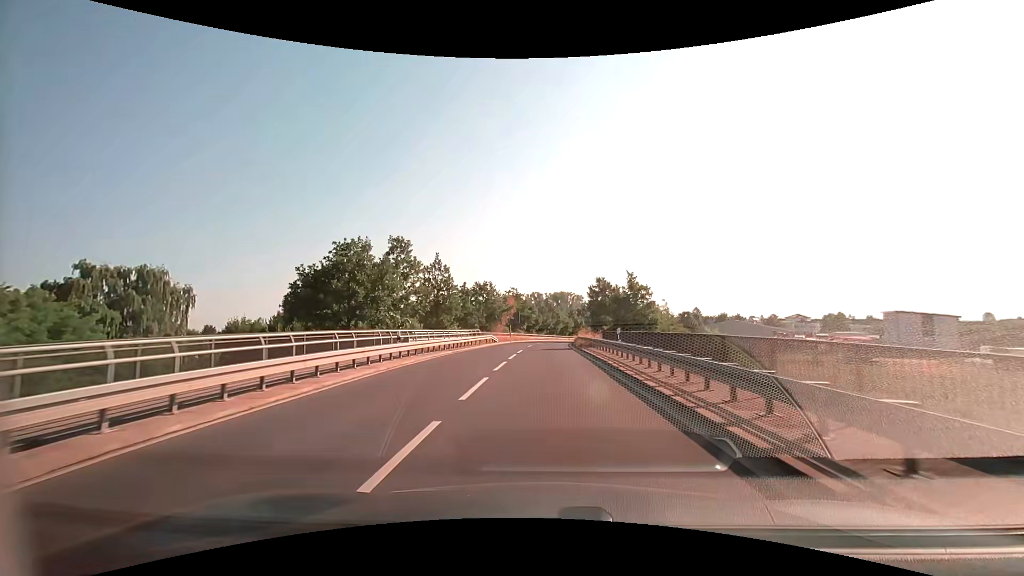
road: tertiary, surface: asphalt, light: Day
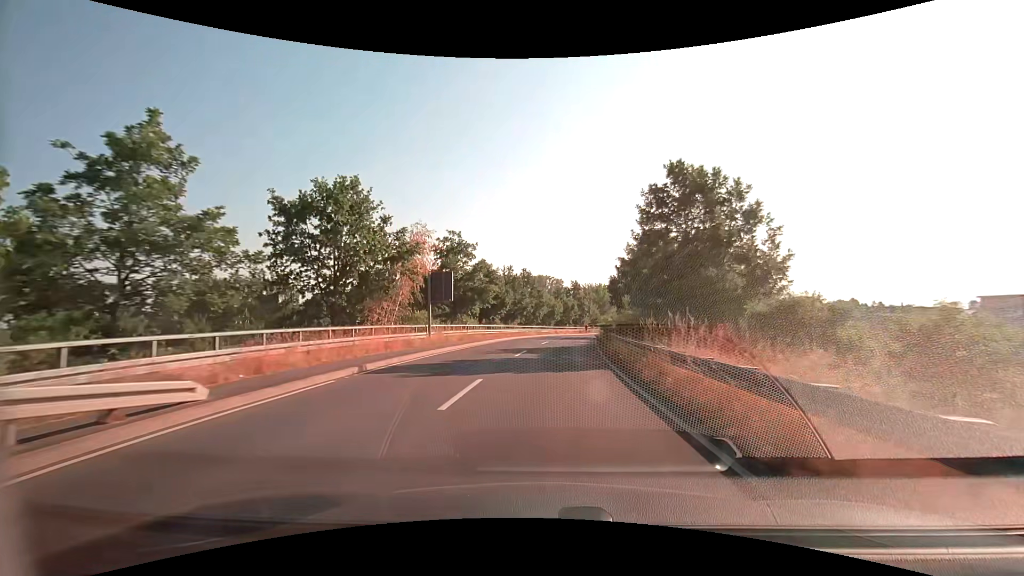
(+0.2, +44.2) m; +2°
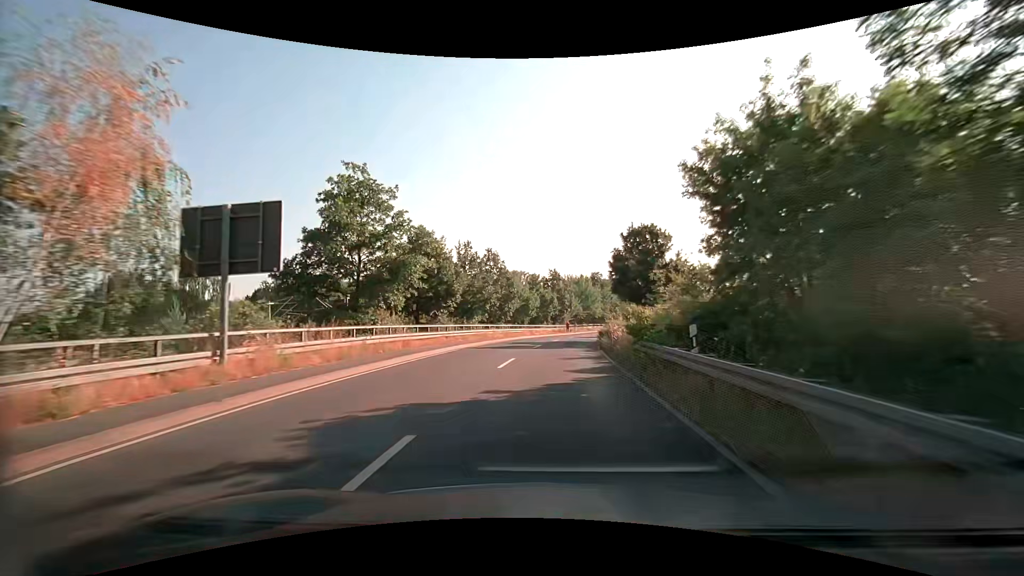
(+0.4, +17.7) m; +3°
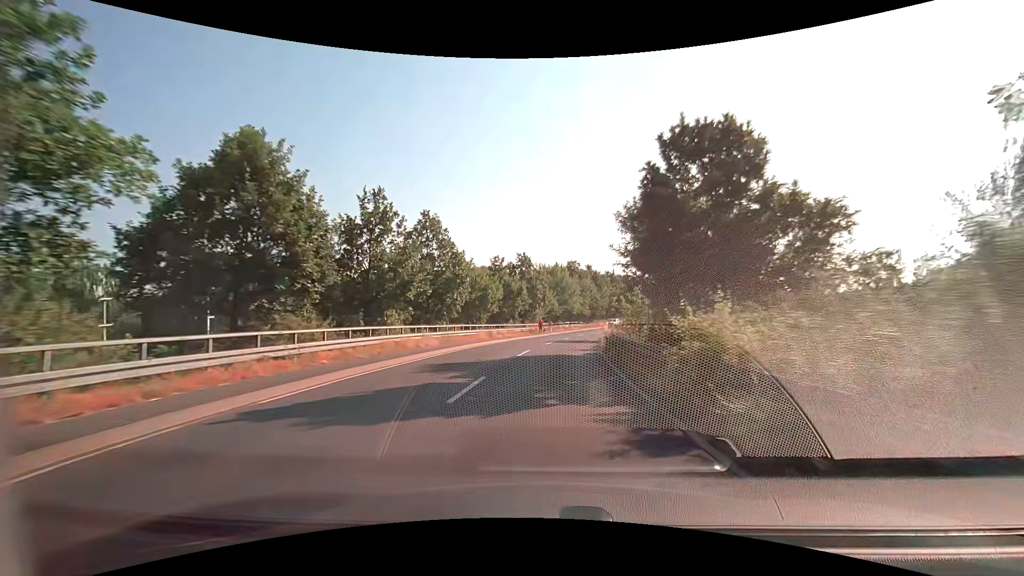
(+0.5, +17.8) m; +3°
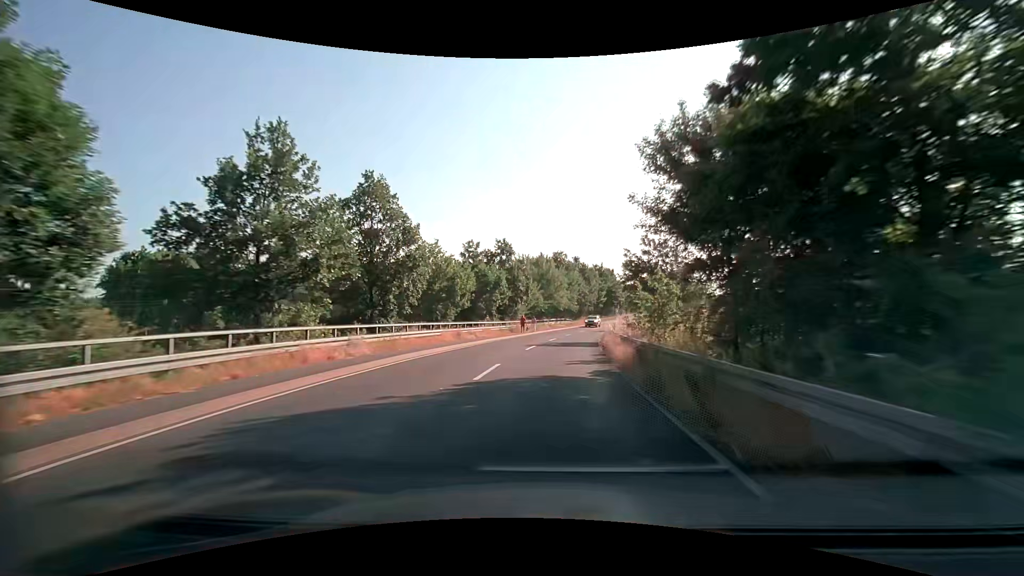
(+0.2, +9.0) m; +2°
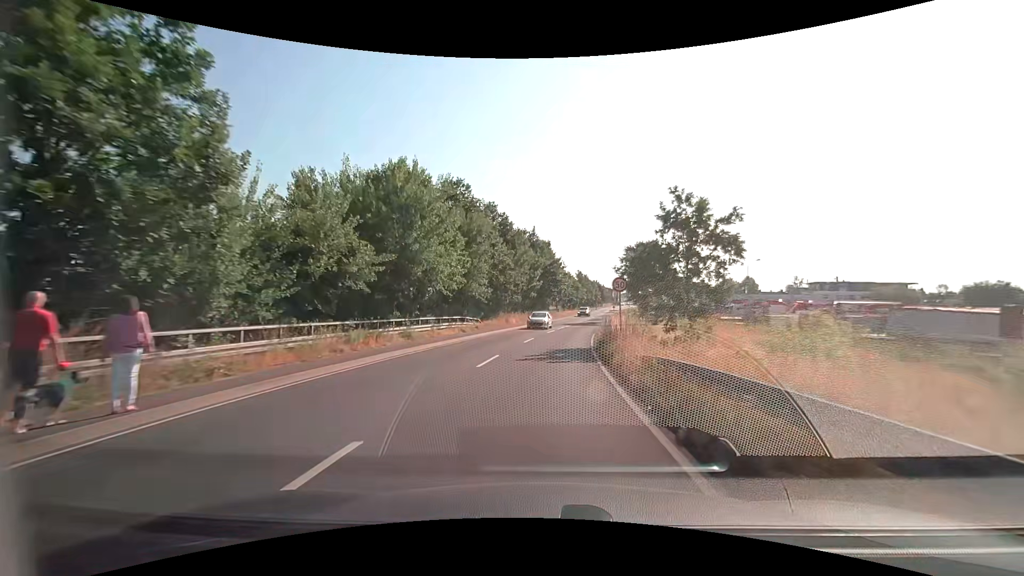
(+3.9, +45.7) m; +9°
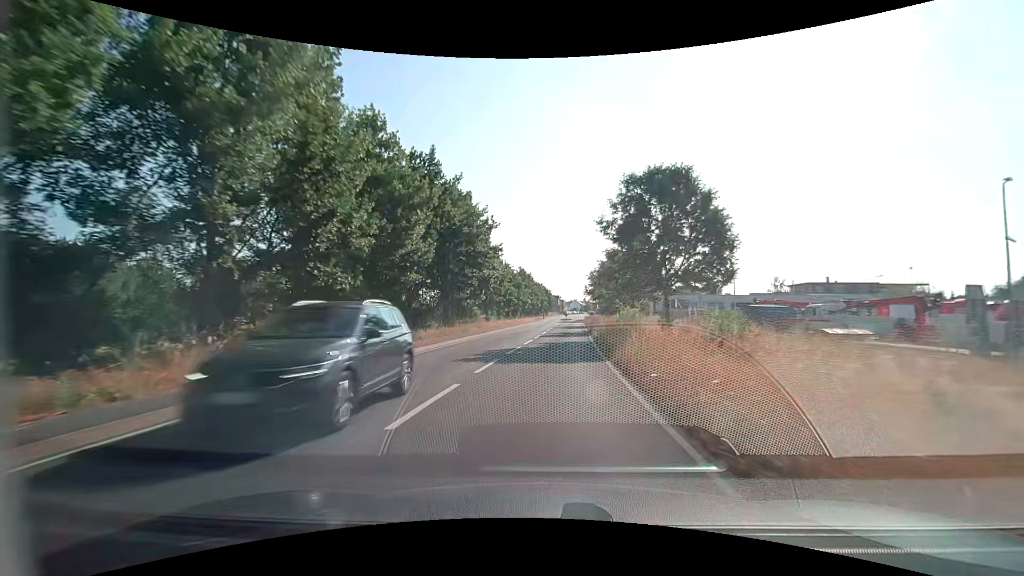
(+2.3, +37.6) m; +7°
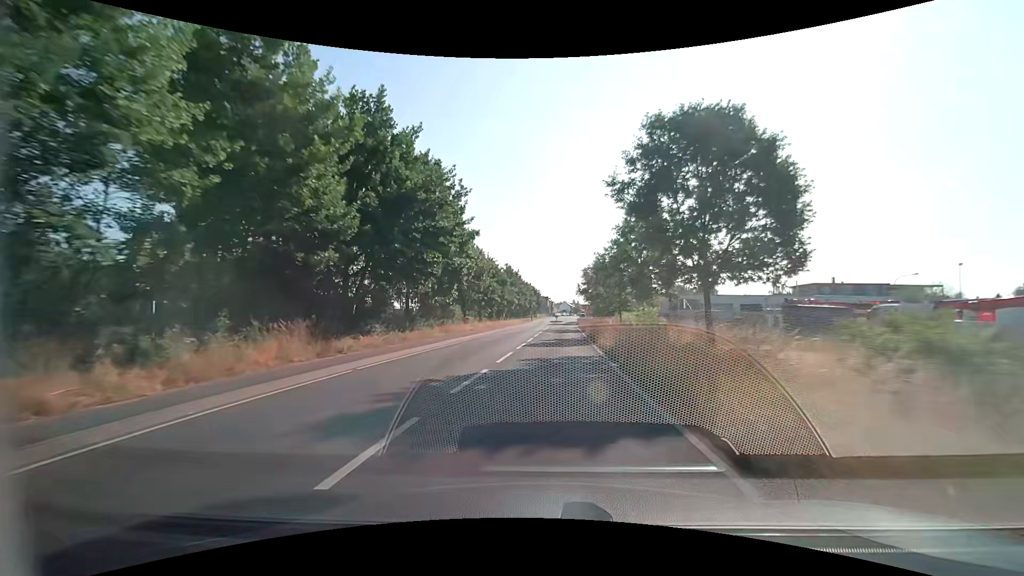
(+0.1, +9.4) m; +1°
(0, +10) (0, +20) (+1, +30) (+1, +40) (+2, +50) (+2, +60) (+3, +70) (+4, +80) (+5, +90) (+6, +100) m
